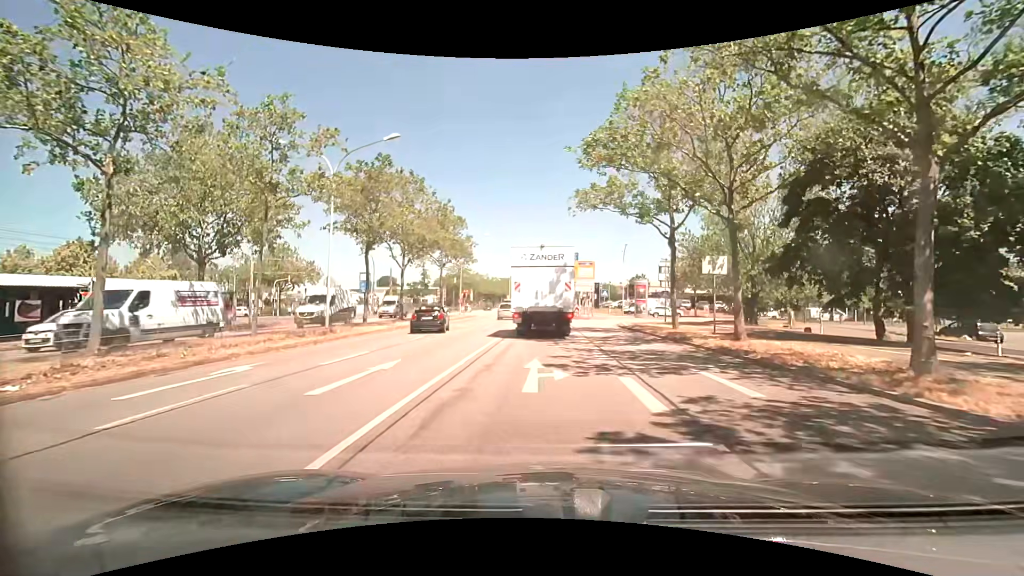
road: primary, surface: asphalt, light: Day
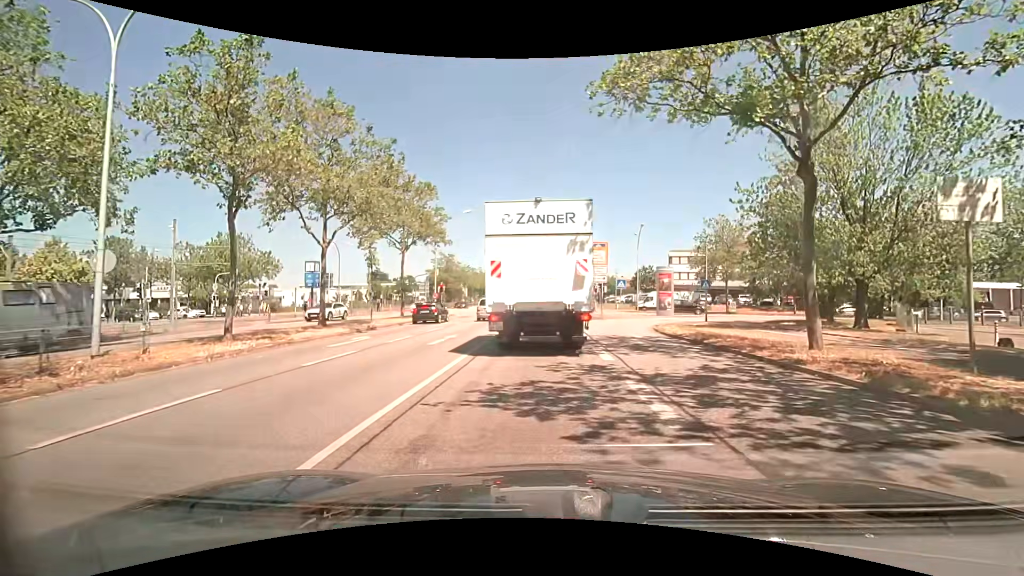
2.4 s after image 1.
(0.0, +12.5) m; 0°
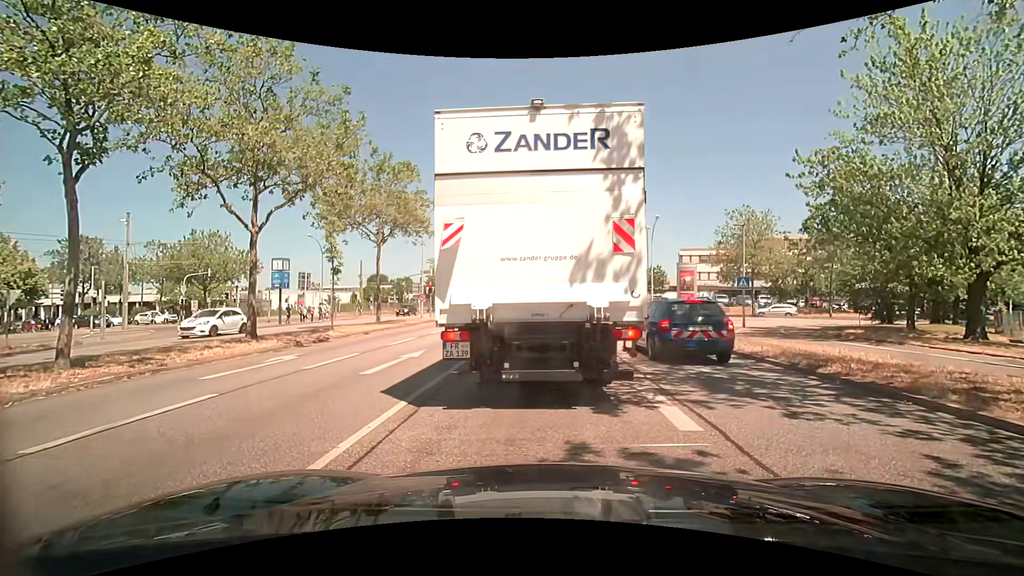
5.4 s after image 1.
(0.0, +5.7) m; 0°
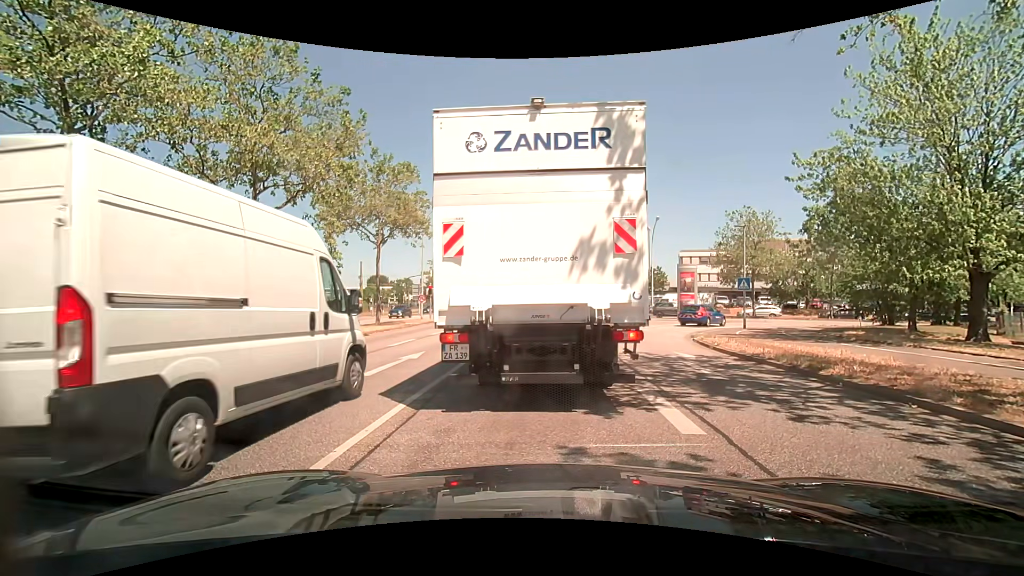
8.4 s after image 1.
(0.0, +0.2) m; 0°
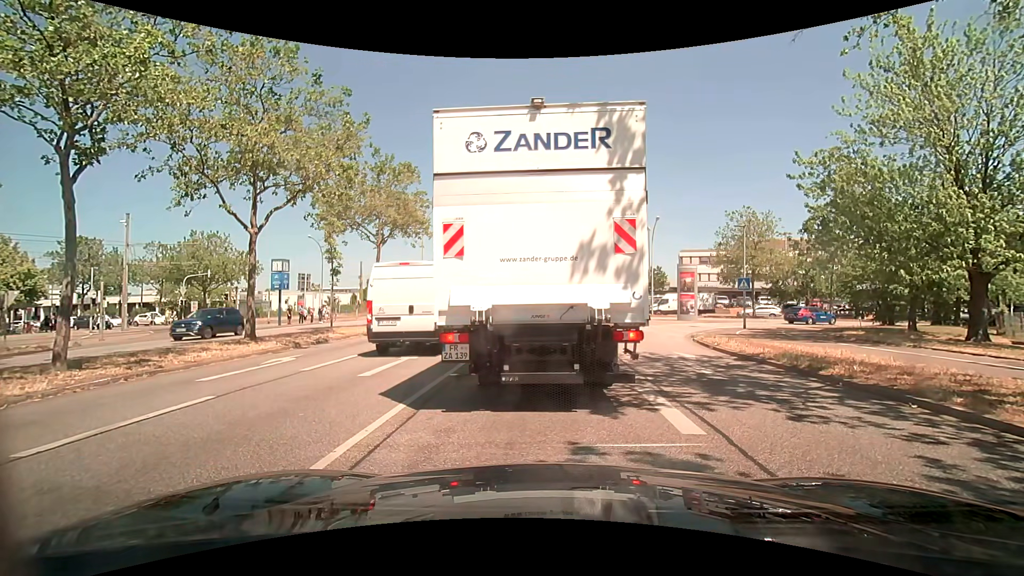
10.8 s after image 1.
(0.0, 0.0) m; 0°
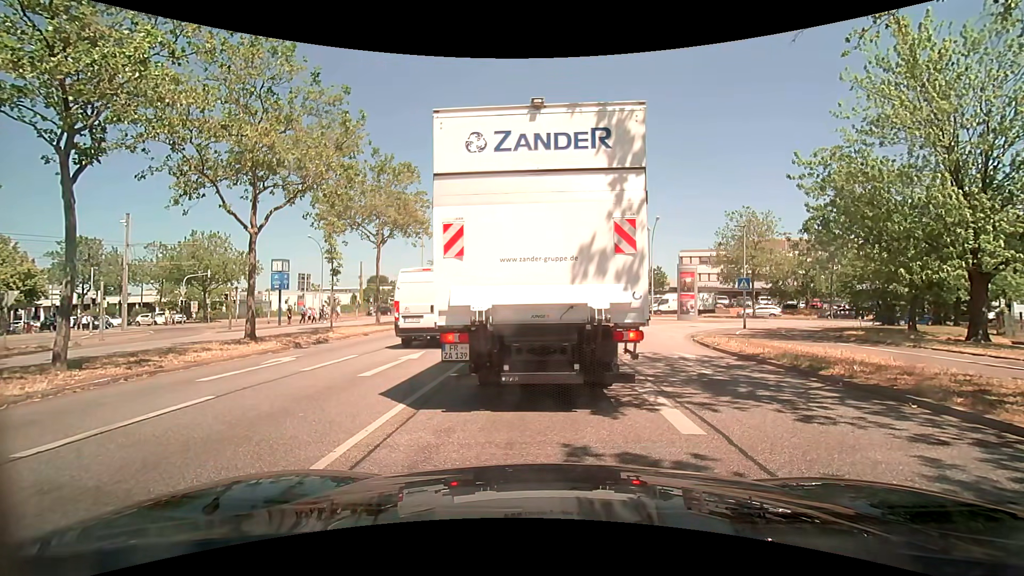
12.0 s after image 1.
(0.0, 0.0) m; 0°
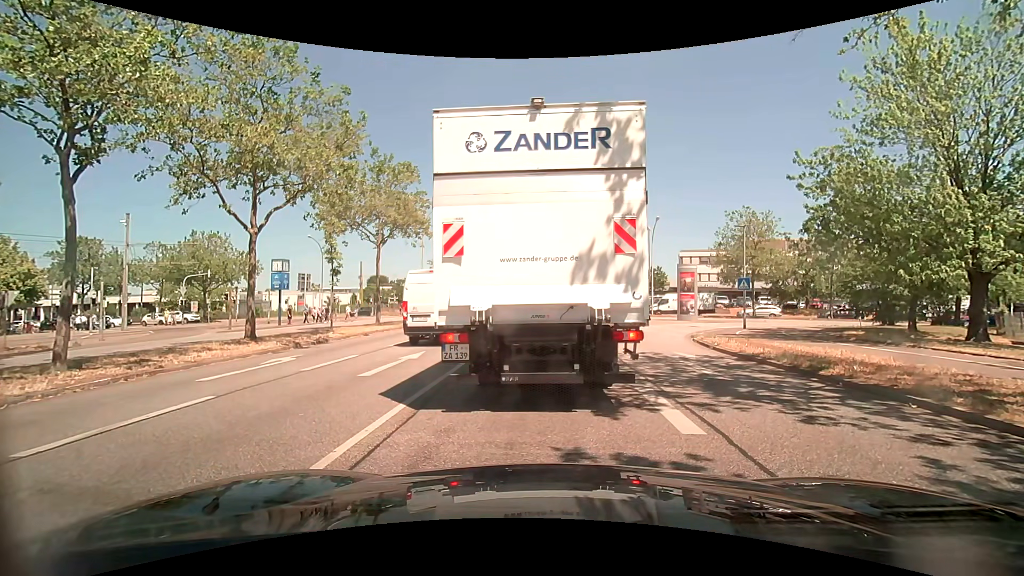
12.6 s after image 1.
(0.0, 0.0) m; 0°
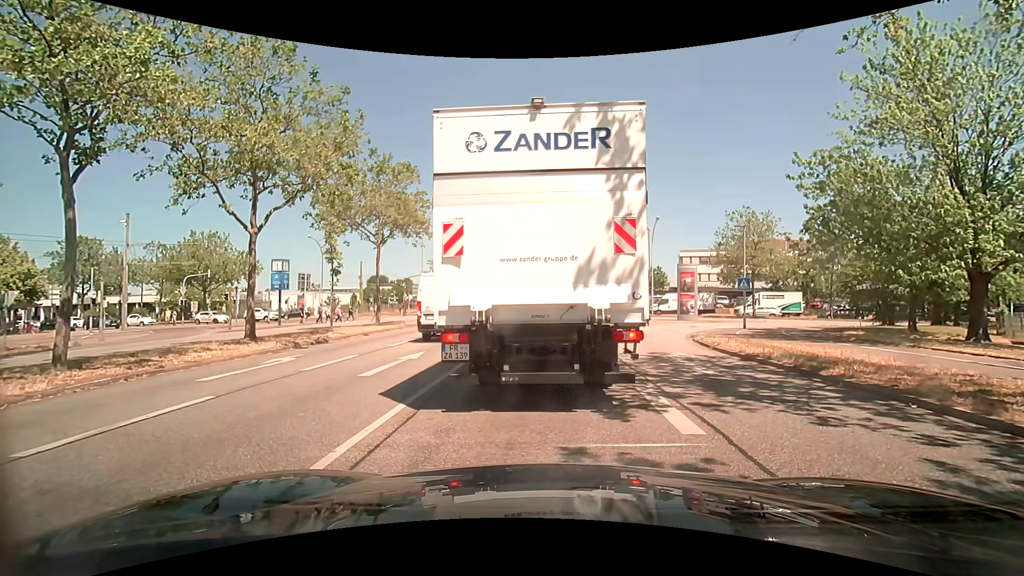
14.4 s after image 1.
(0.0, 0.0) m; 0°
